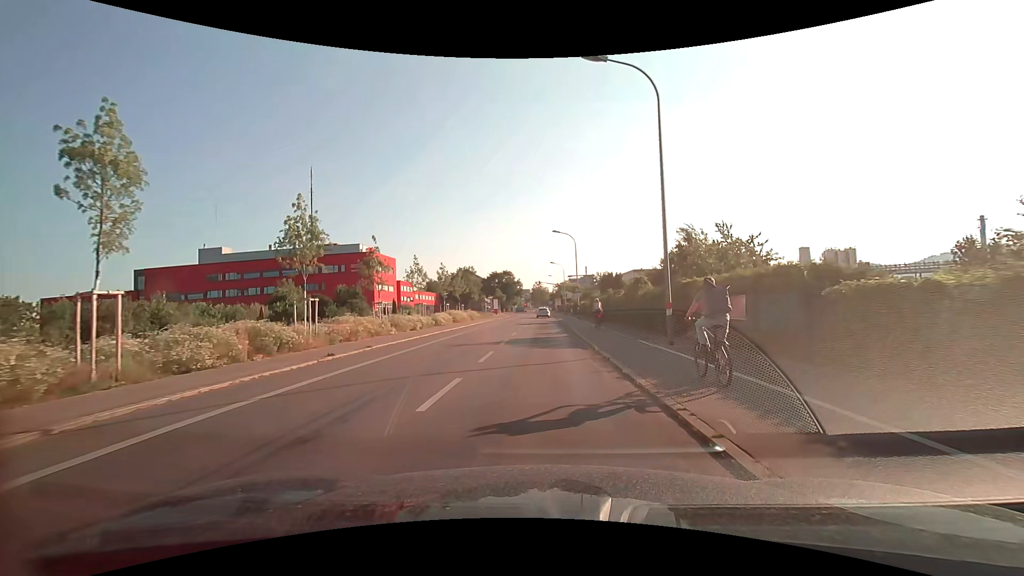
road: secondary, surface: asphalt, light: Day
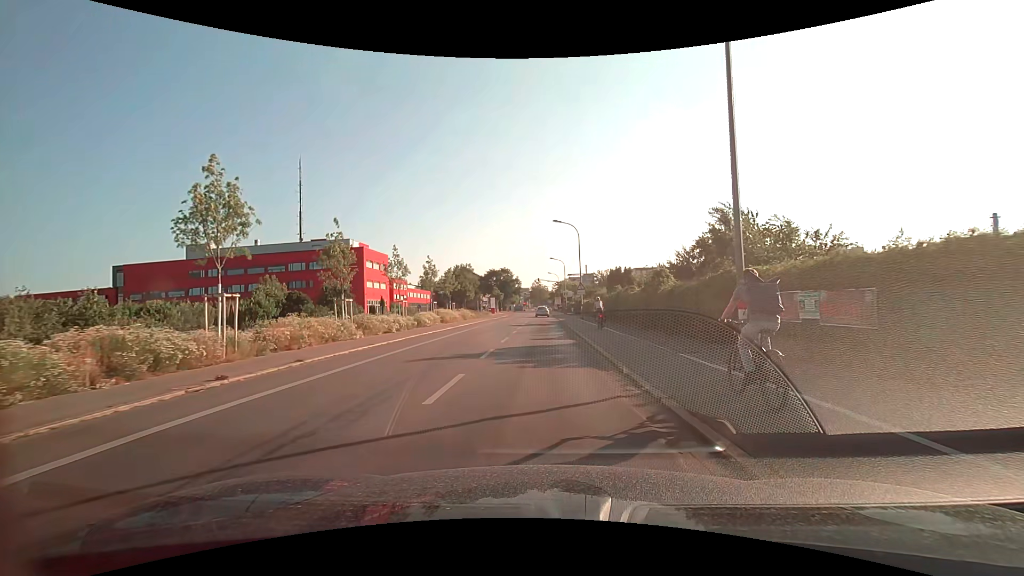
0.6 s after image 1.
(0.0, +5.6) m; 0°
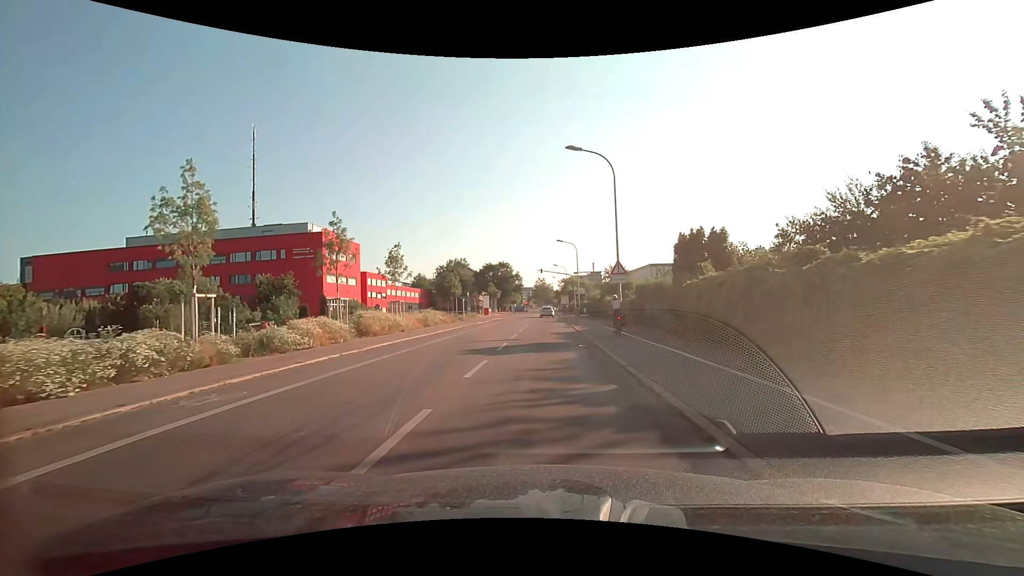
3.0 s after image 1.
(0.0, +21.4) m; 0°
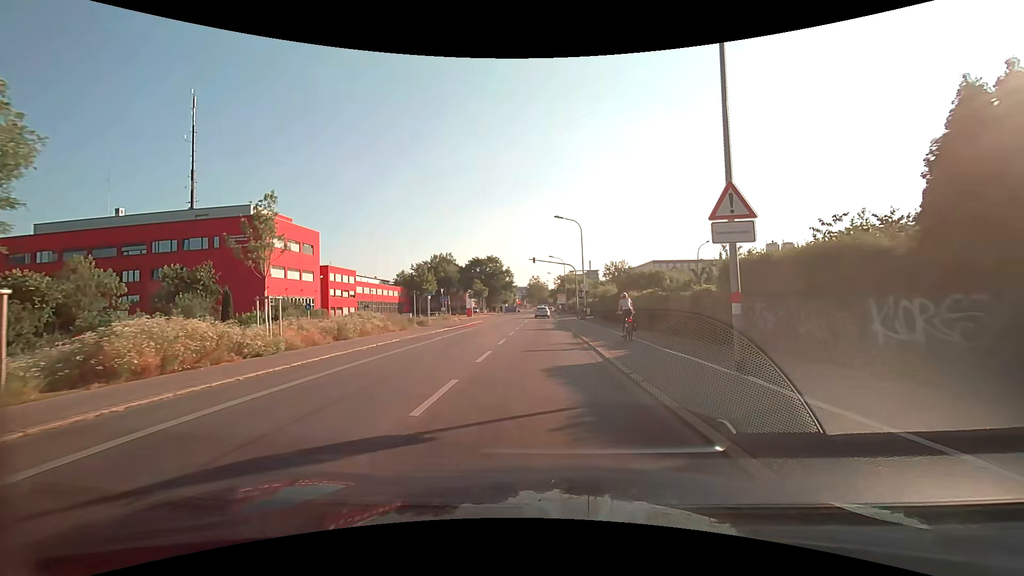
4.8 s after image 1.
(+0.1, +15.5) m; +1°
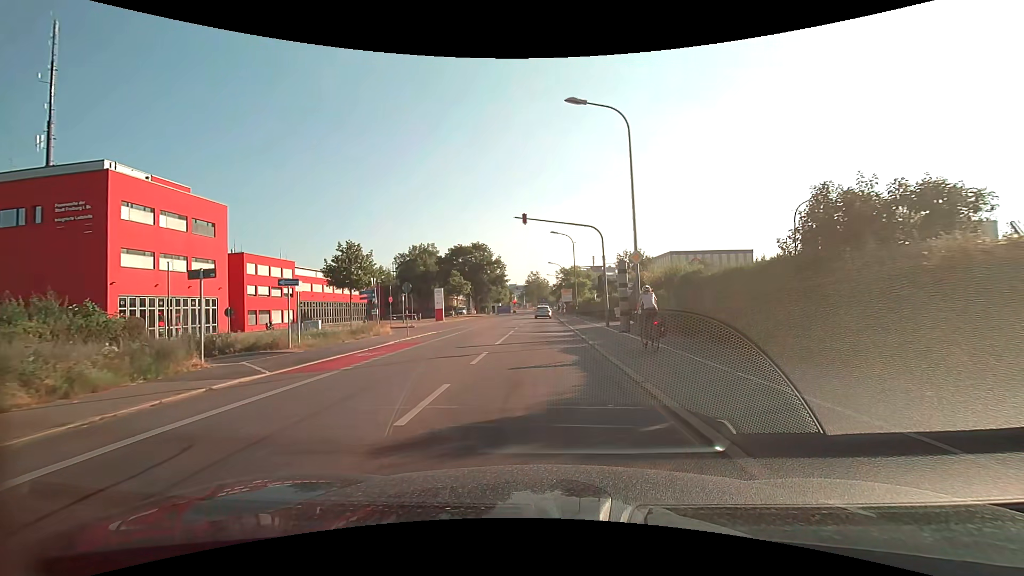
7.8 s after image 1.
(-0.1, +24.4) m; 0°
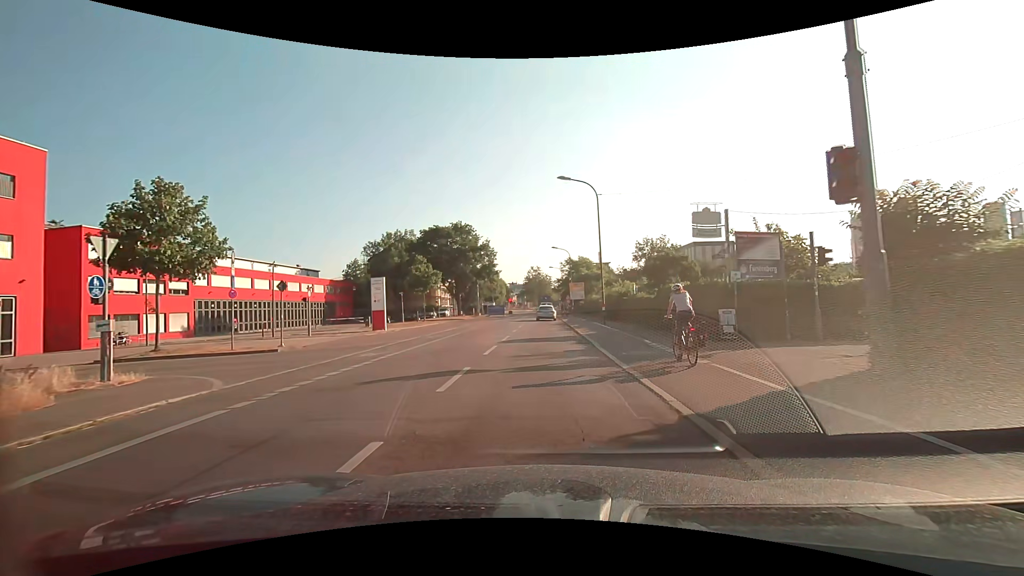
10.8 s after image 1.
(-0.1, +22.4) m; -1°
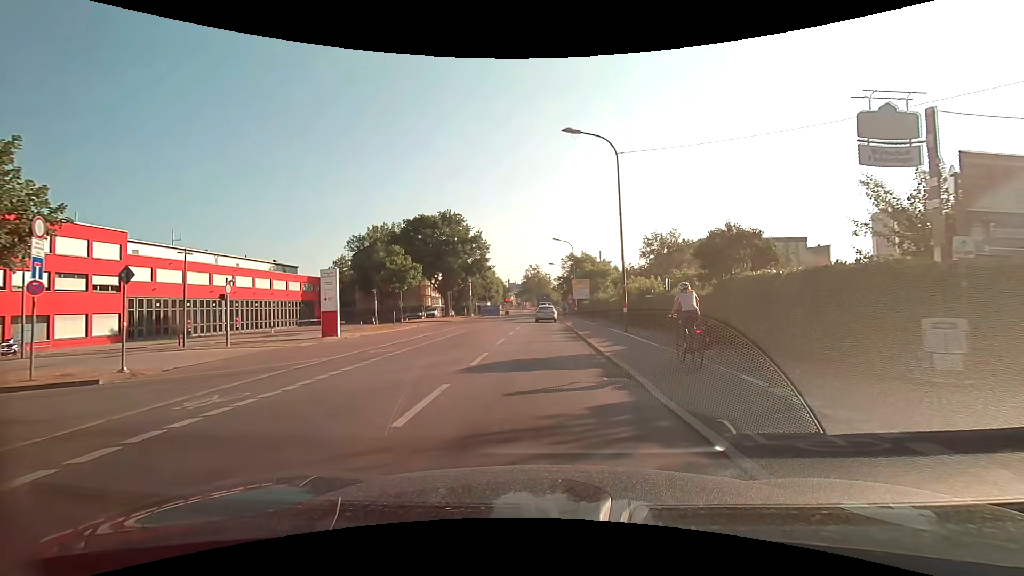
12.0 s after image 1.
(0.0, +8.3) m; +1°
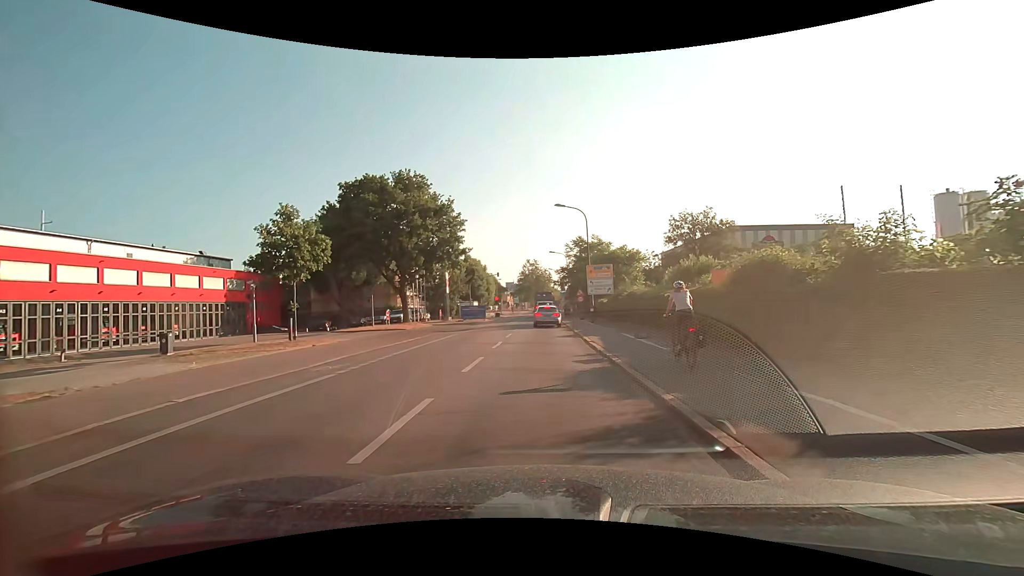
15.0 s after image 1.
(-0.2, +19.2) m; 0°
(0, +10) (0, +20) (0, +30) (0, +40) (0, +50) (0, +60) (0, +70) (0, +80) (0, +90) (0, +100) m
